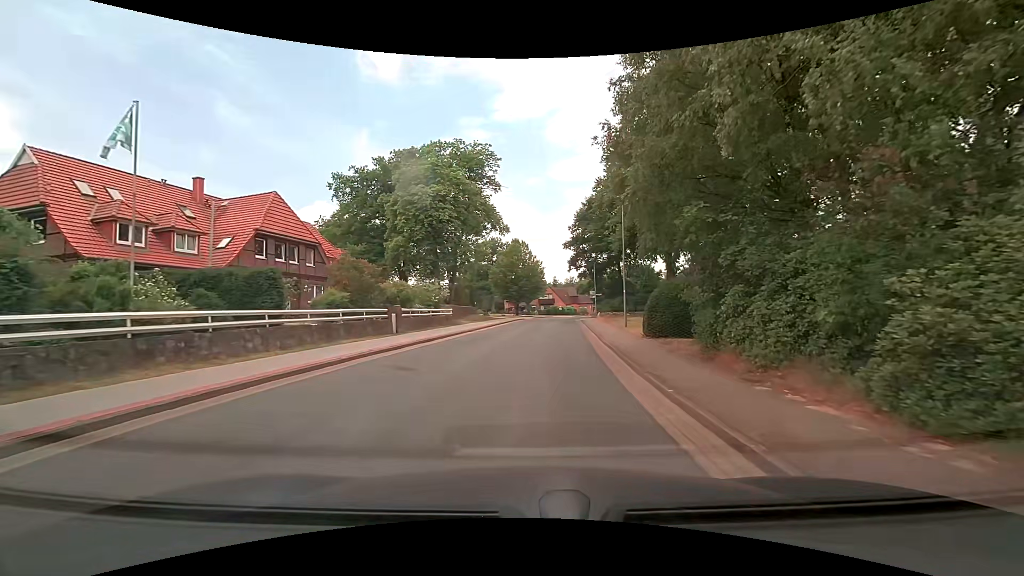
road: residential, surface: asphalt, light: Day
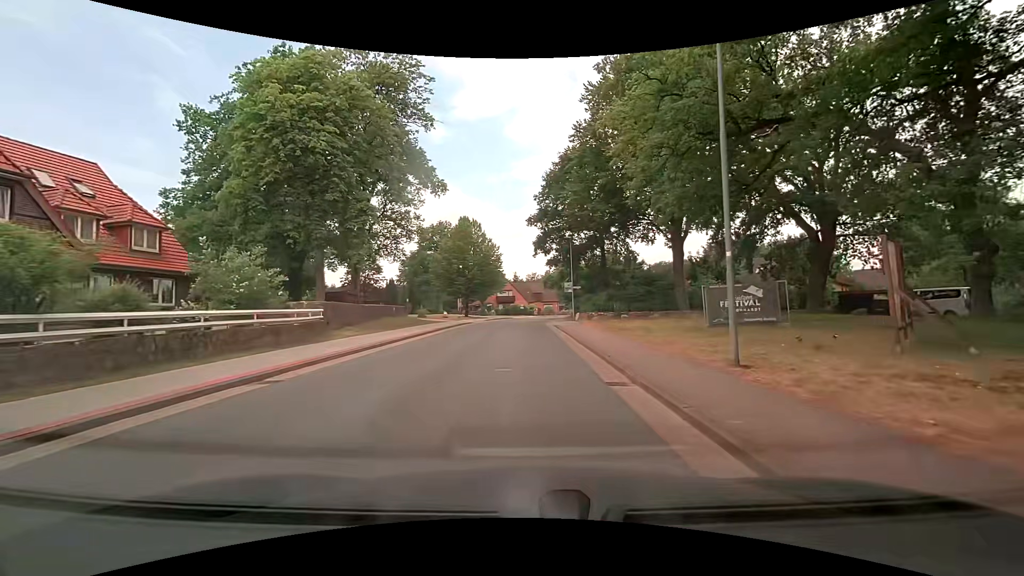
(+1.2, +19.7) m; +5°
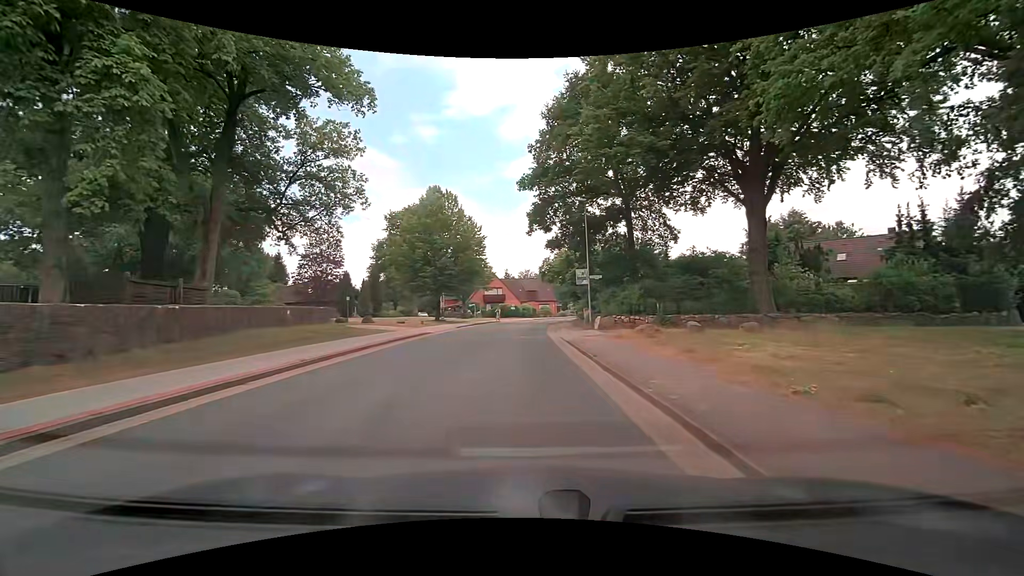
(+0.2, +16.6) m; +1°
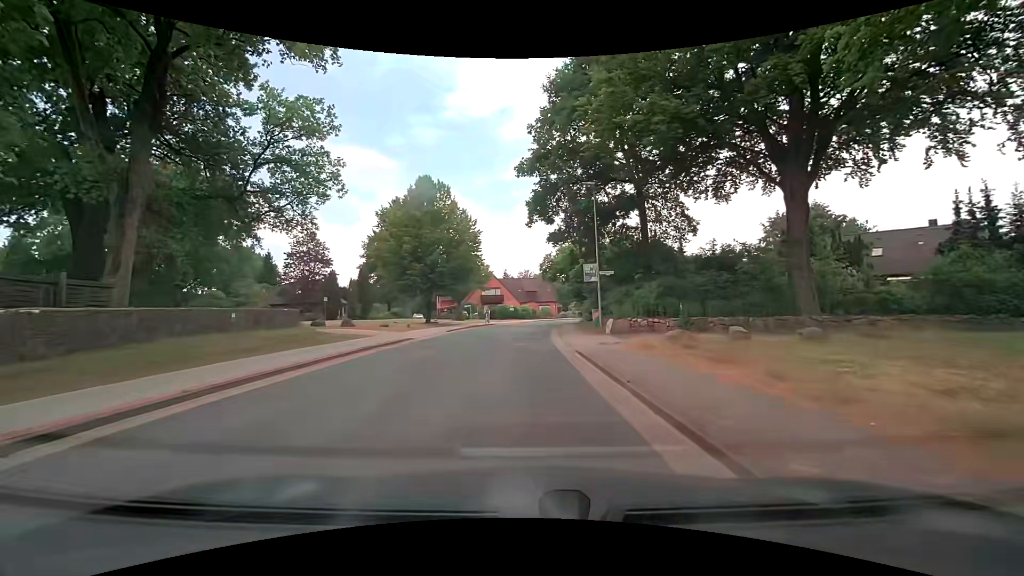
(0.0, +4.3) m; +1°
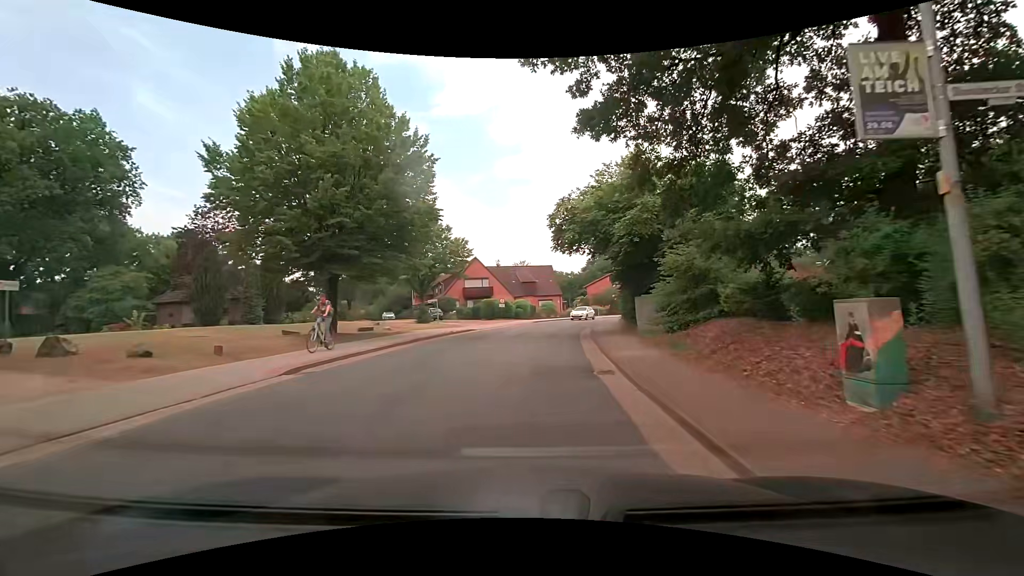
(-0.3, +21.2) m; -1°
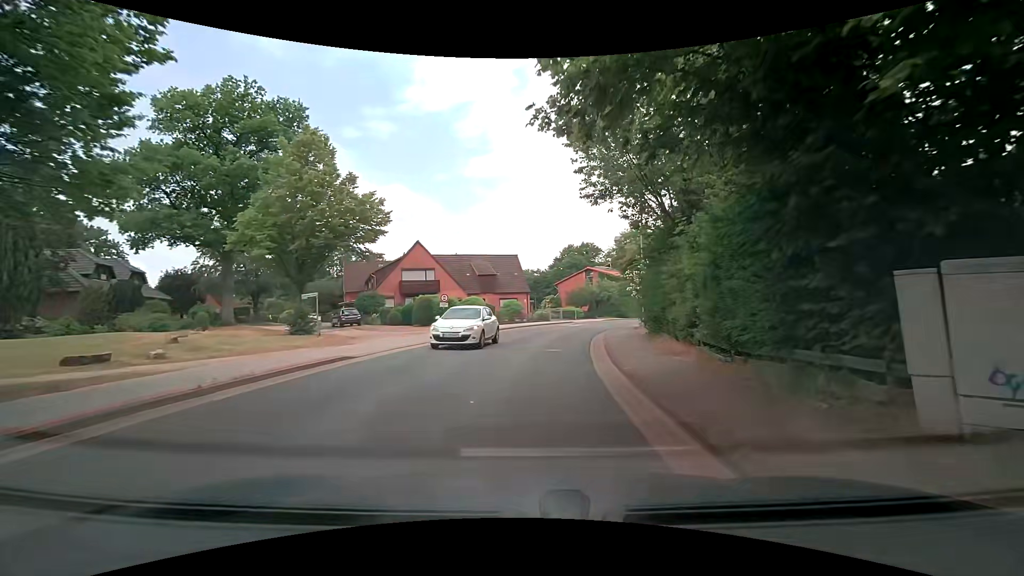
(+0.6, +16.6) m; +5°
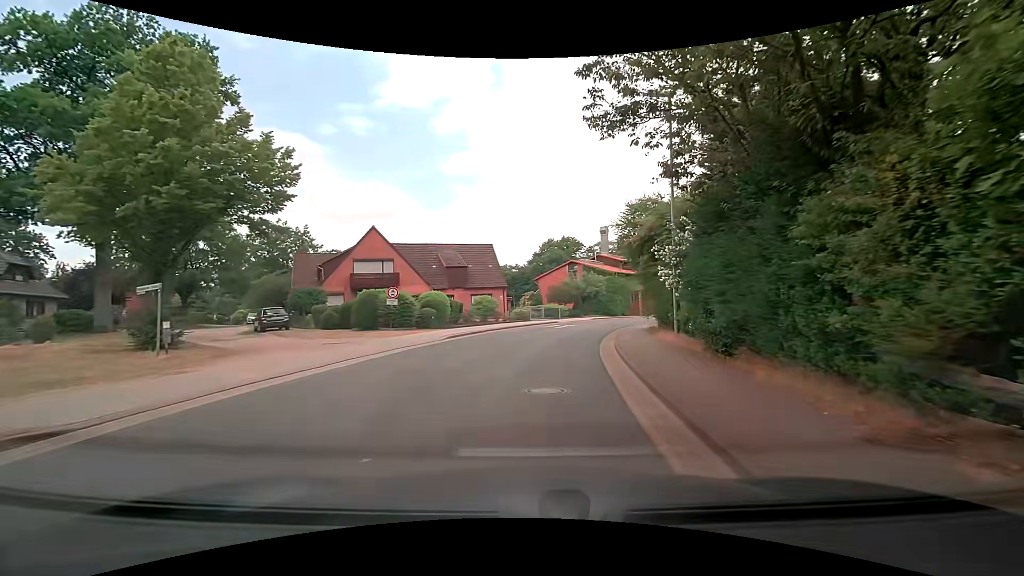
(+0.1, +8.2) m; +1°
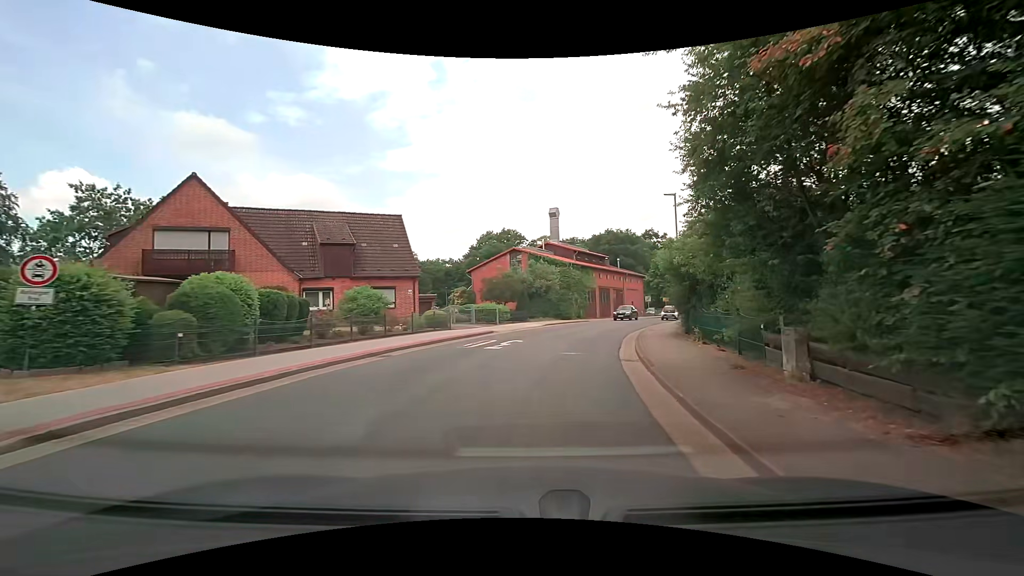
(+1.1, +16.1) m; +6°
(+1, +10) (+2, +20) (+5, +29) (+8, +39) (+11, +49) (+15, +58) (+21, +66) (+26, +74) (+32, +83) (+37, +91) m
